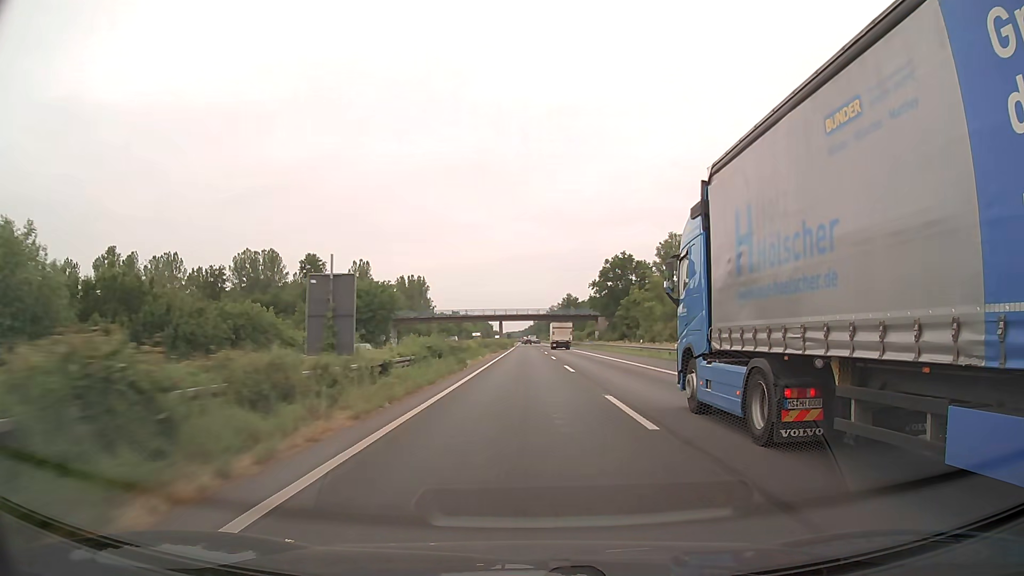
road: motorway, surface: asphalt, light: Day
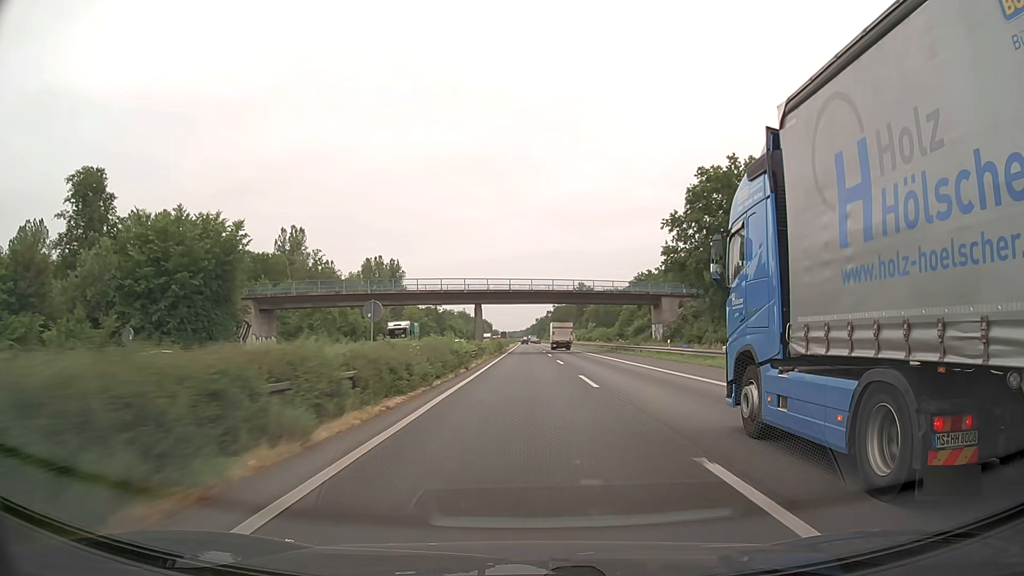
(-0.4, +63.2) m; 0°
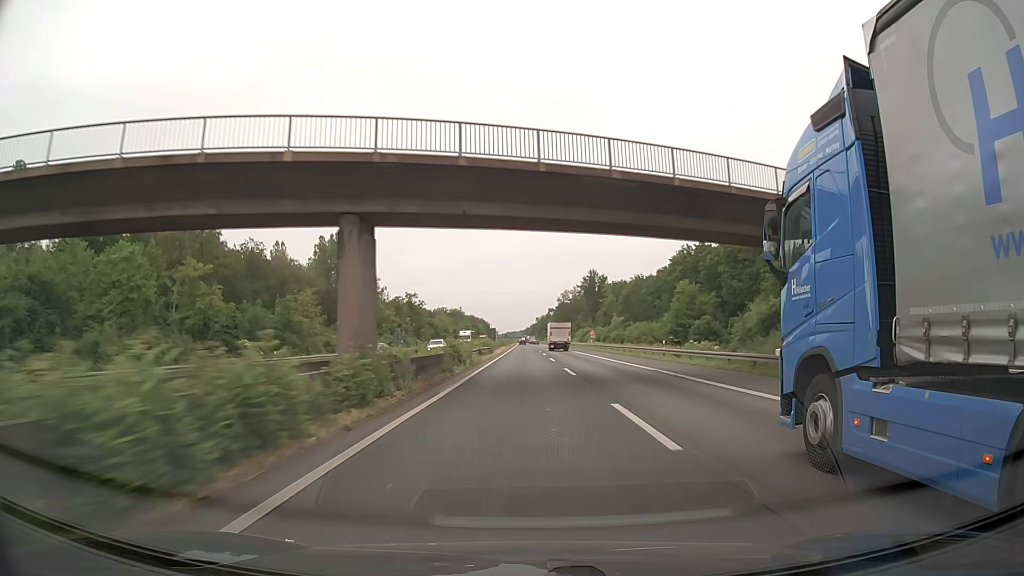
(+0.1, +47.5) m; 0°
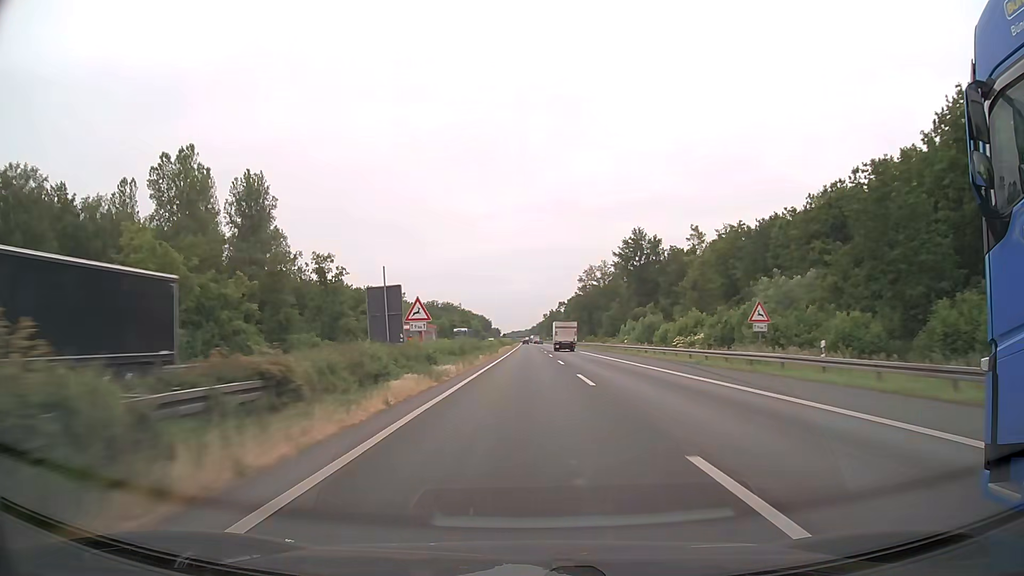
(-0.3, +79.1) m; 0°
(0, +10) (0, +20) (0, +30) (0, +40) (0, +50) (0, +60) (0, +70) (0, +80) (0, +90) (0, +100) m
